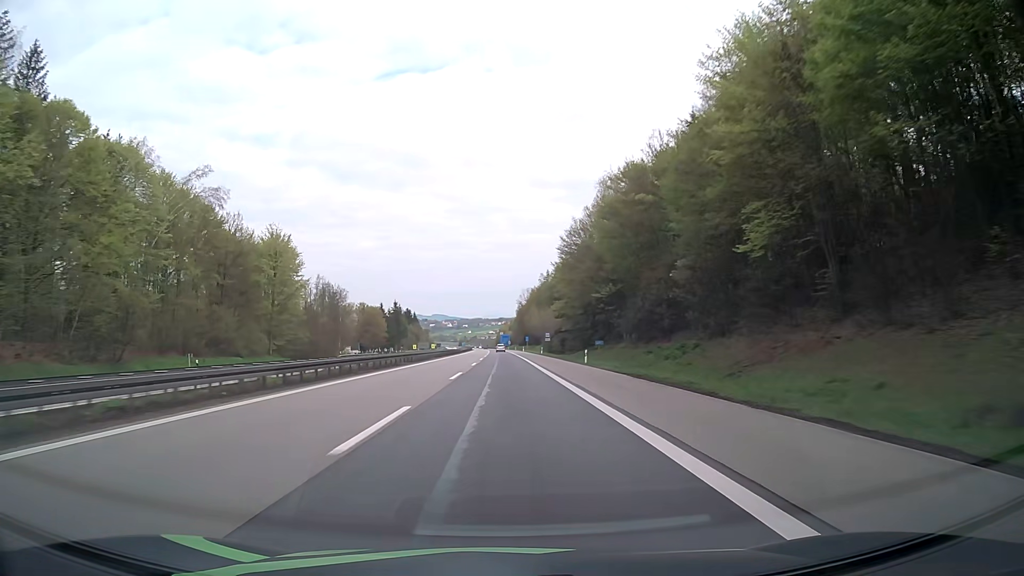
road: motorway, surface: asphalt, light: Day
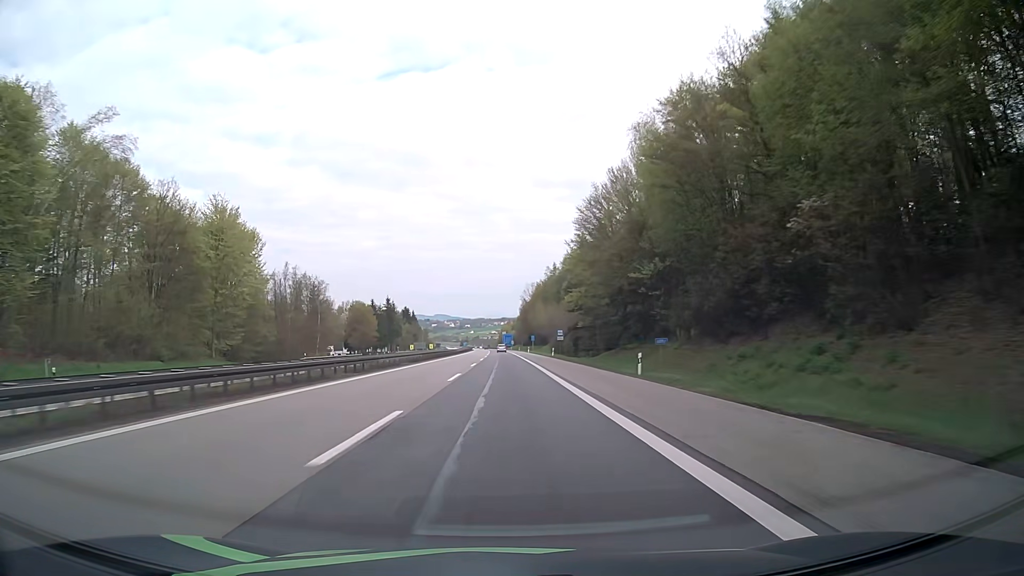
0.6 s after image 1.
(0.0, +19.1) m; 0°
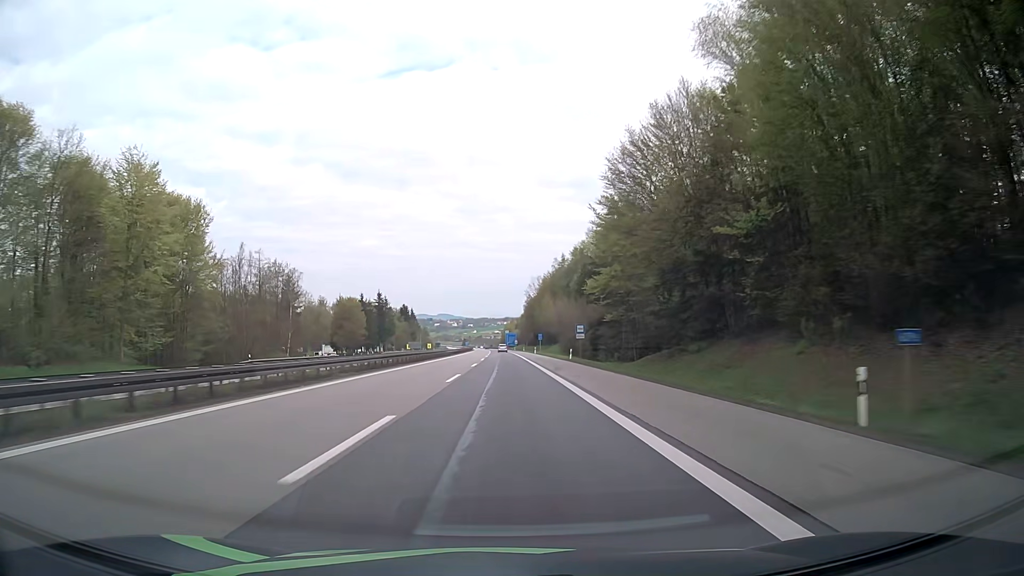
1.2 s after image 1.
(-0.1, +19.1) m; 0°
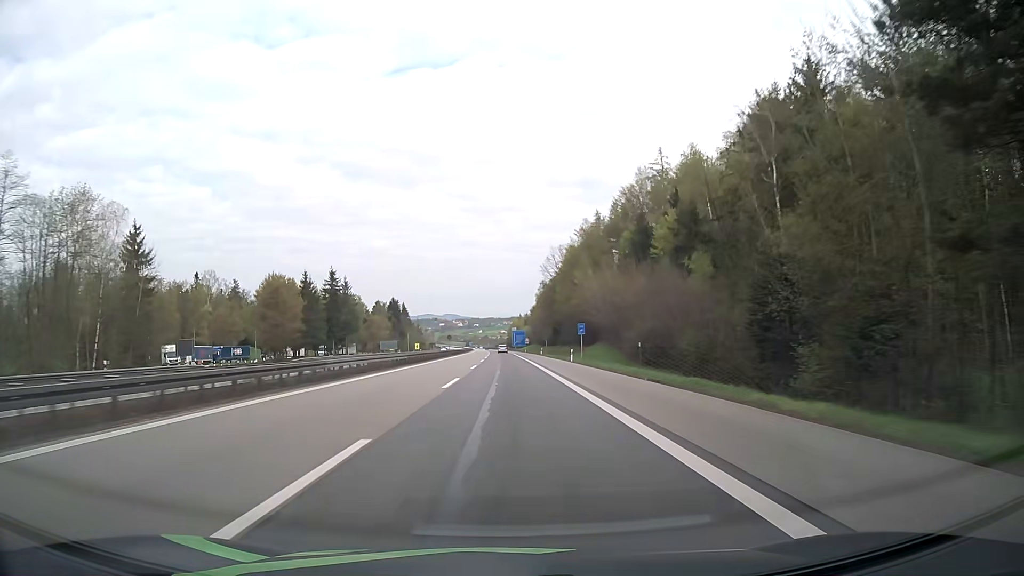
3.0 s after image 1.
(-0.3, +57.2) m; -1°
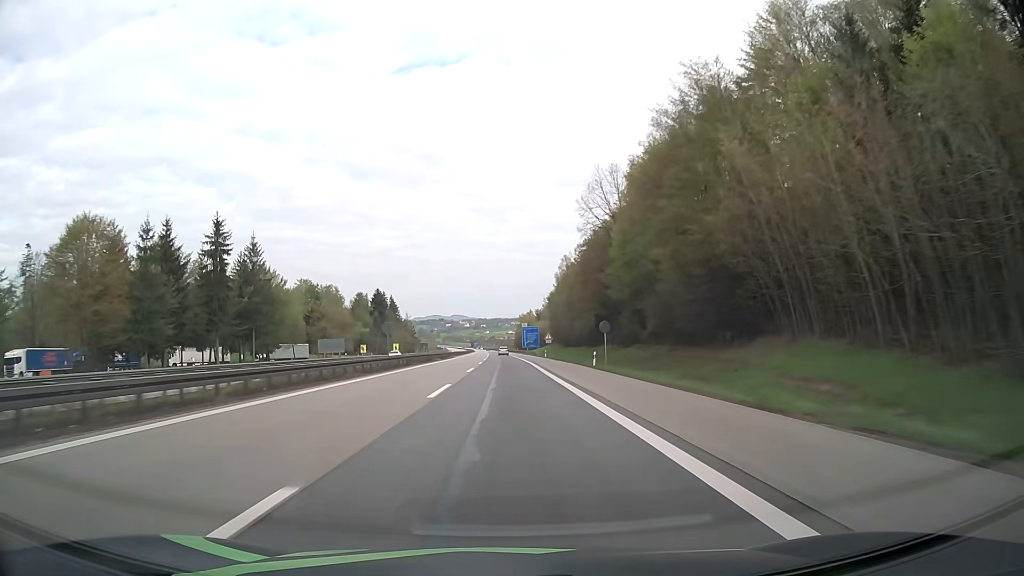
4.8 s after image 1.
(-0.1, +57.2) m; 0°
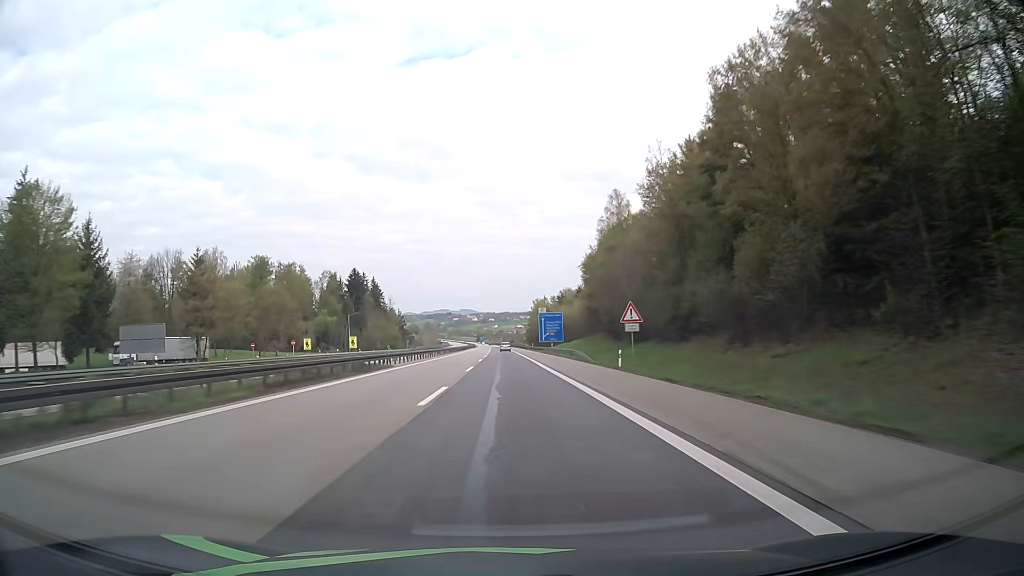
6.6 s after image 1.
(-0.8, +57.1) m; -1°
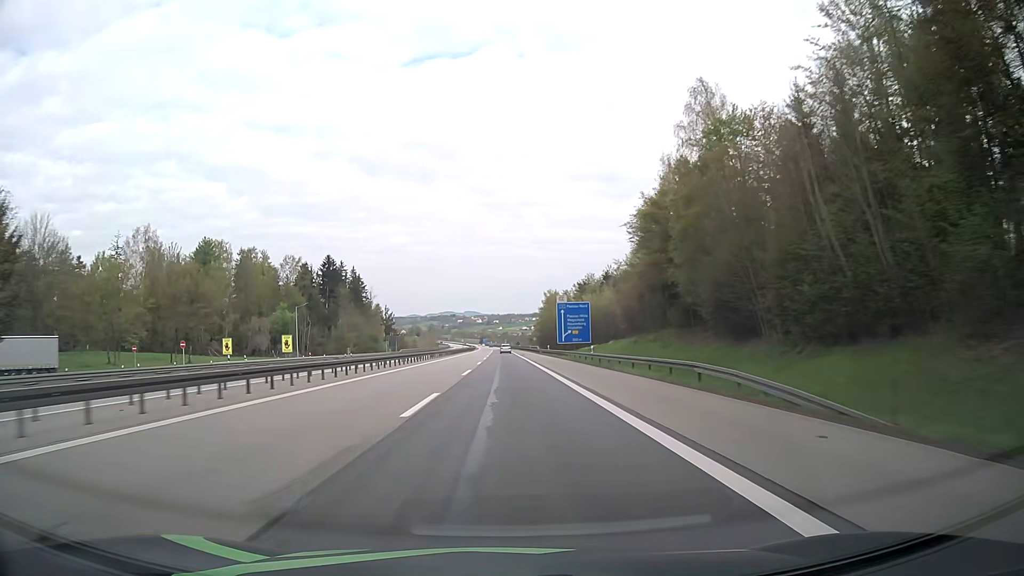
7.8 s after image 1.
(-0.2, +38.1) m; 0°
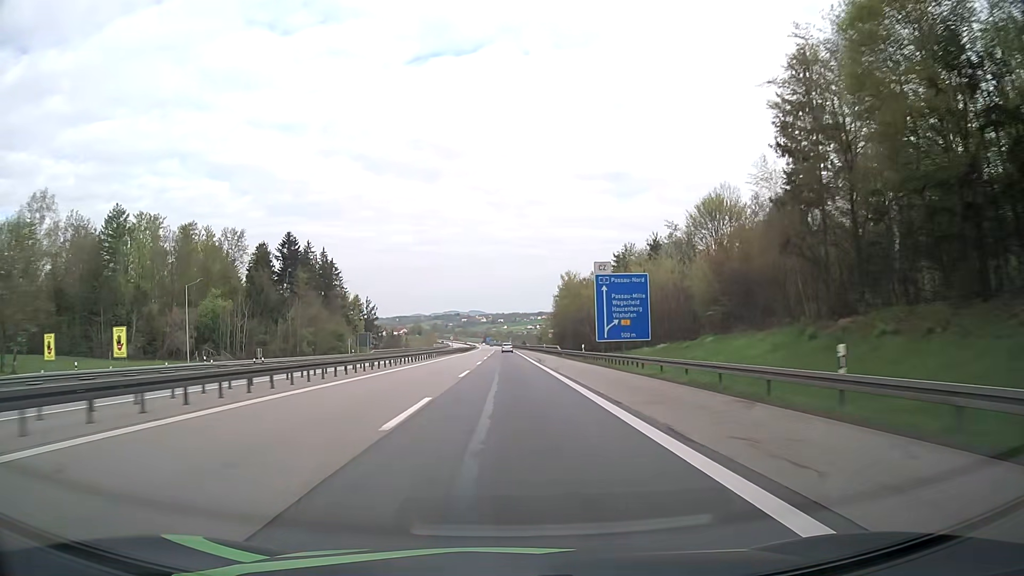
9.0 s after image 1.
(-0.3, +38.1) m; -1°
(0, +10) (0, +20) (0, +30) (0, +40) (0, +50) (0, +60) (0, +70) (0, +80) (0, +90) (0, +100) m
